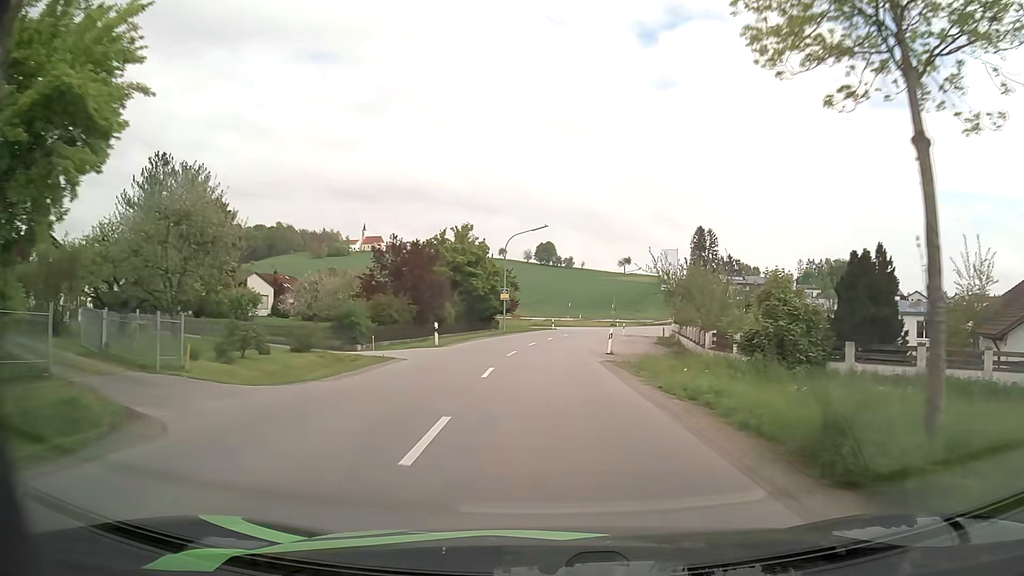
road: secondary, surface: asphalt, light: Day
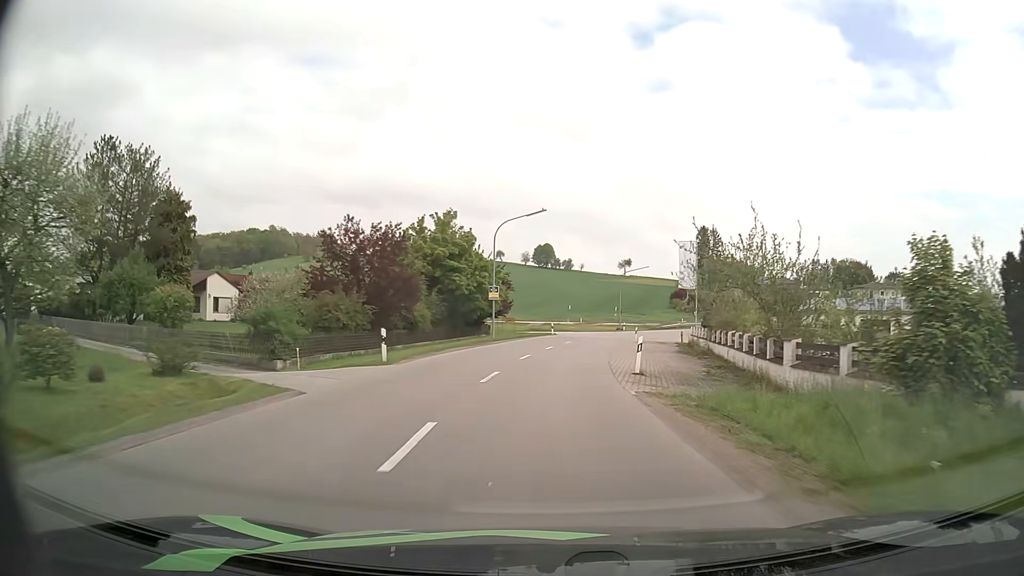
(-0.1, +9.4) m; 0°
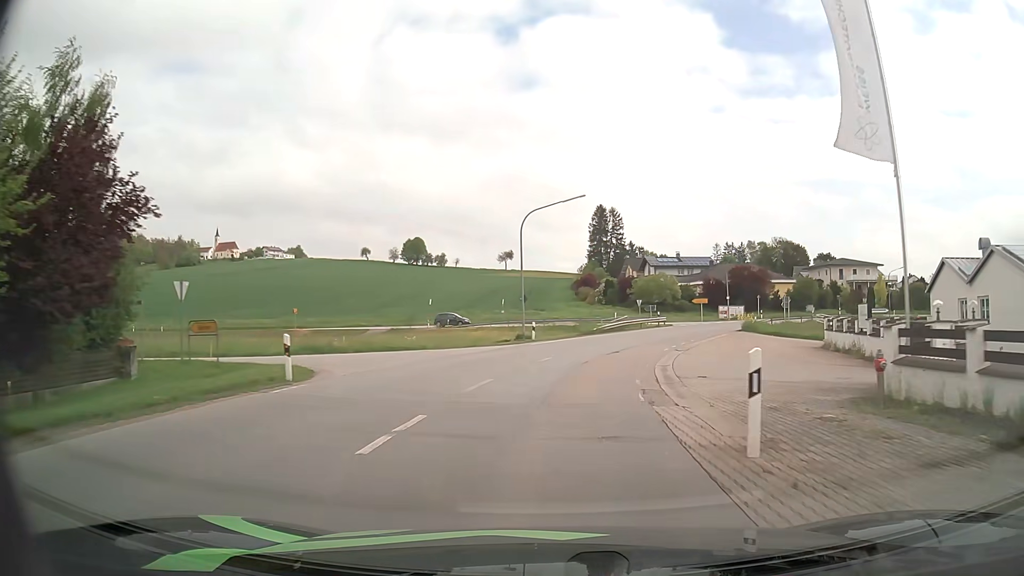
(+3.2, +44.3) m; +10°
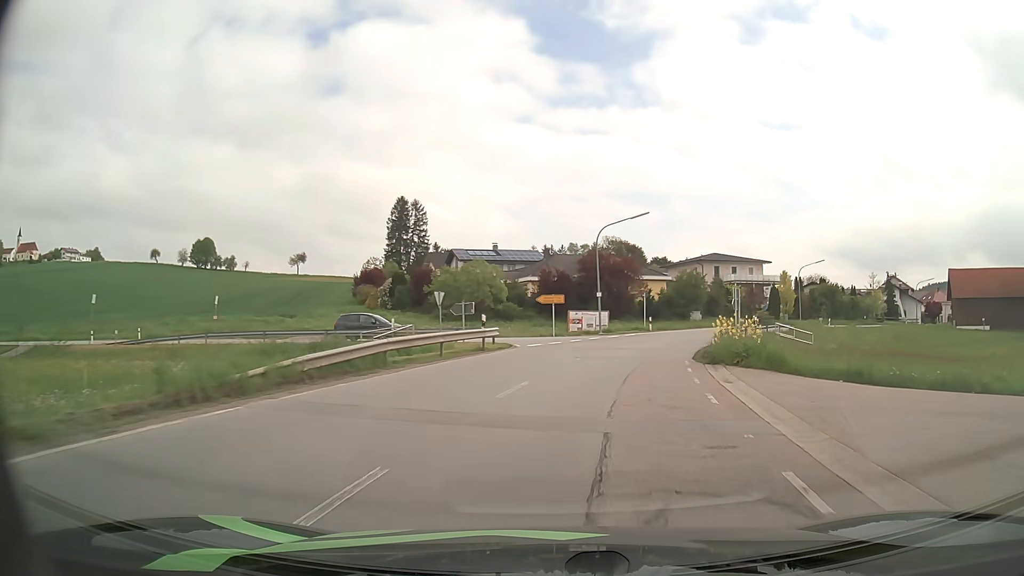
(+4.3, +33.5) m; +16°
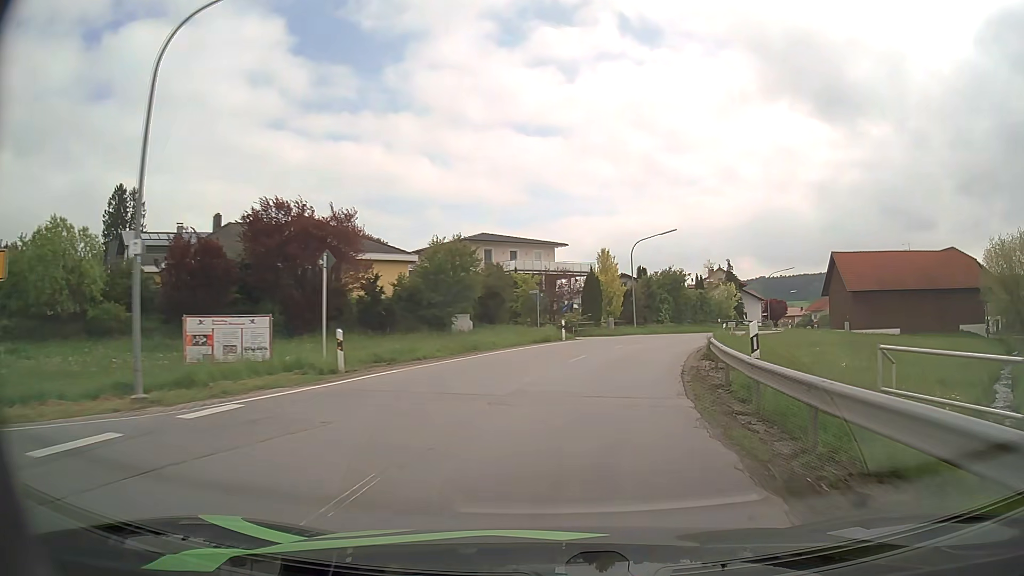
(+6.0, +32.4) m; +21°
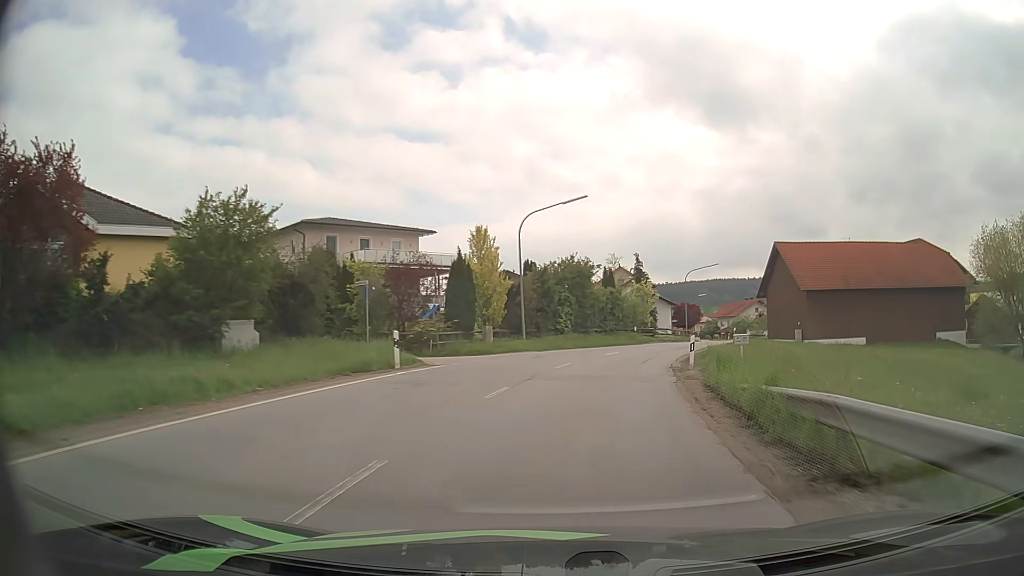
(+1.4, +16.4) m; +10°
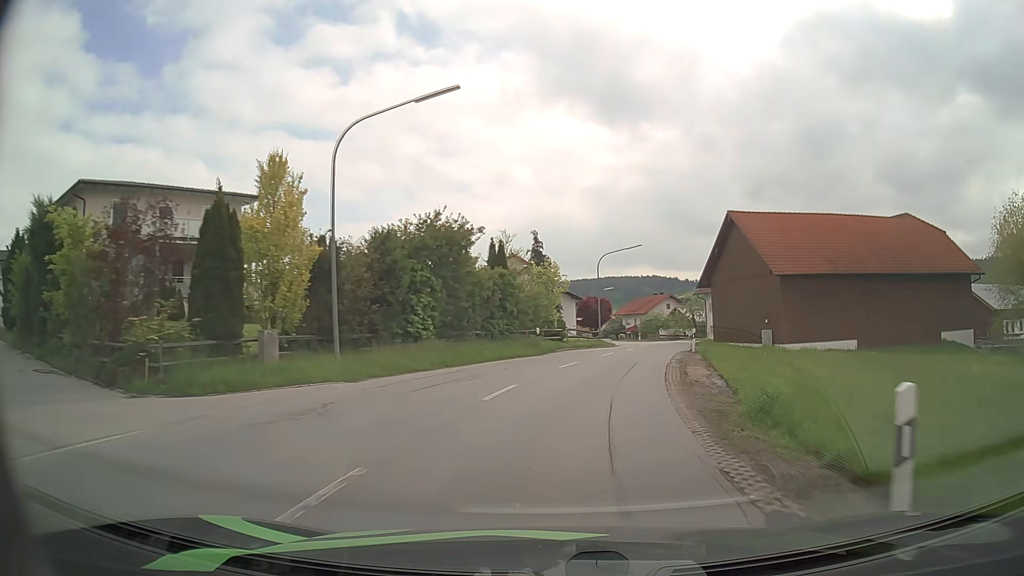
(+1.3, +16.4) m; +9°
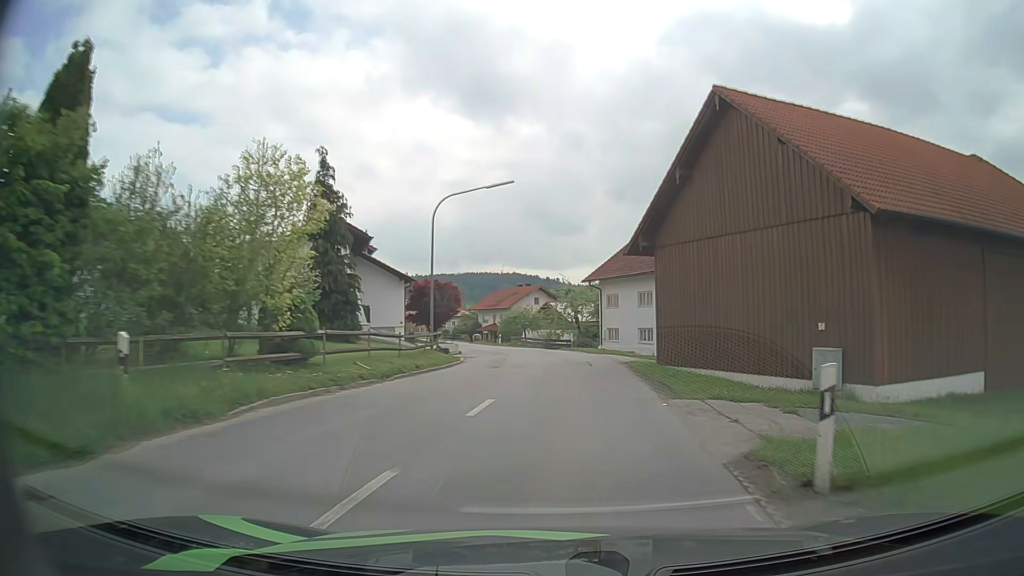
(+2.7, +24.4) m; +12°
(0, +10) (+1, +20) (+1, +30) (0, +40) (-1, +50) (-3, +60) (-6, +69) (-9, +79) (-12, +88) (-16, +97) m
